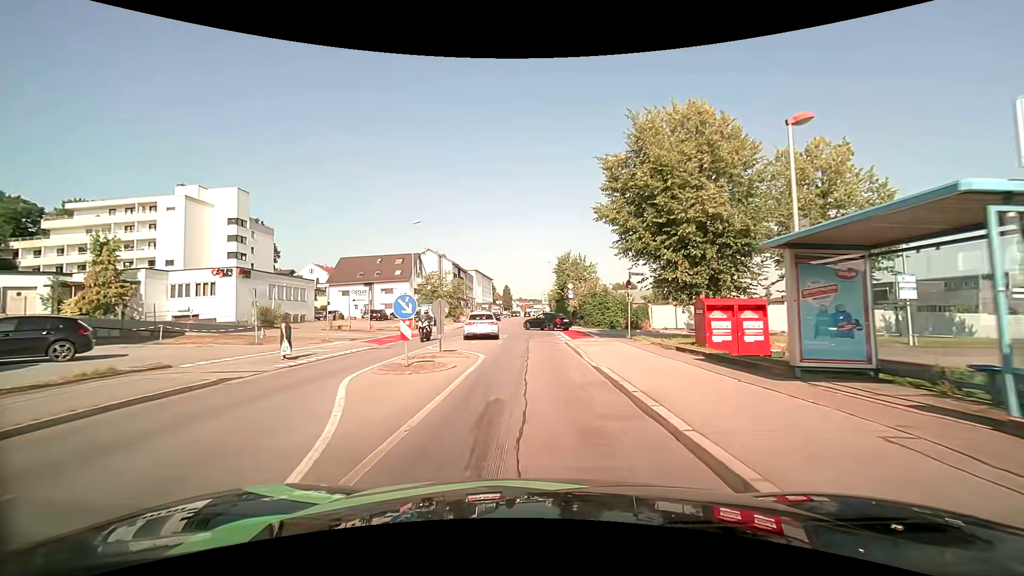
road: tertiary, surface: asphalt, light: Day
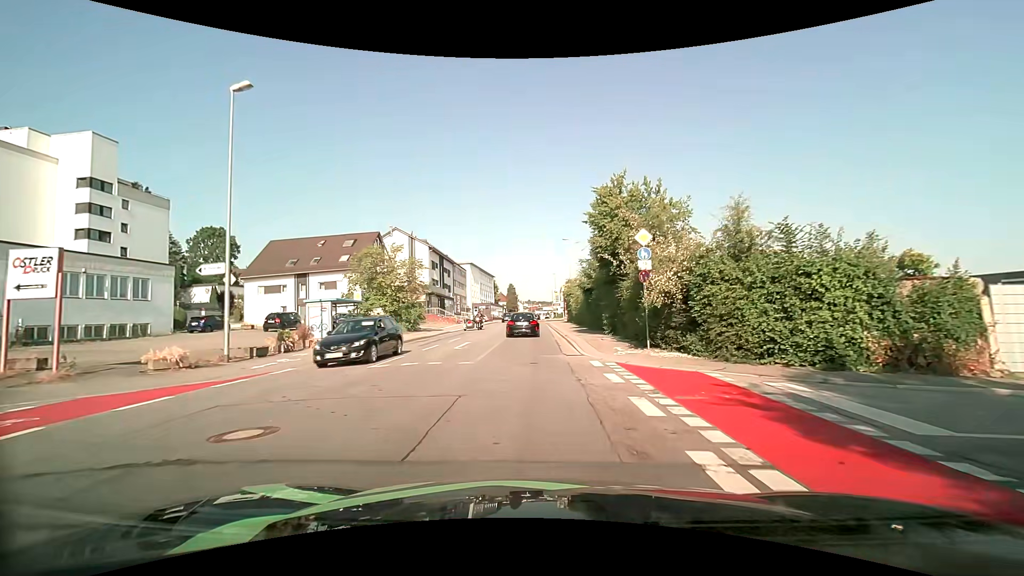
(-0.4, +29.3) m; -1°
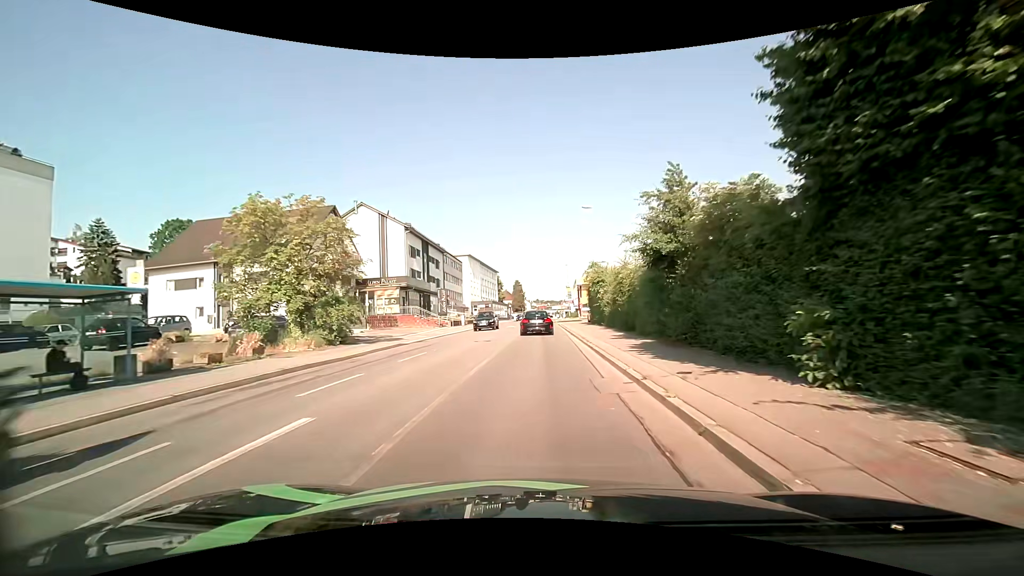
(-0.3, +17.7) m; -2°
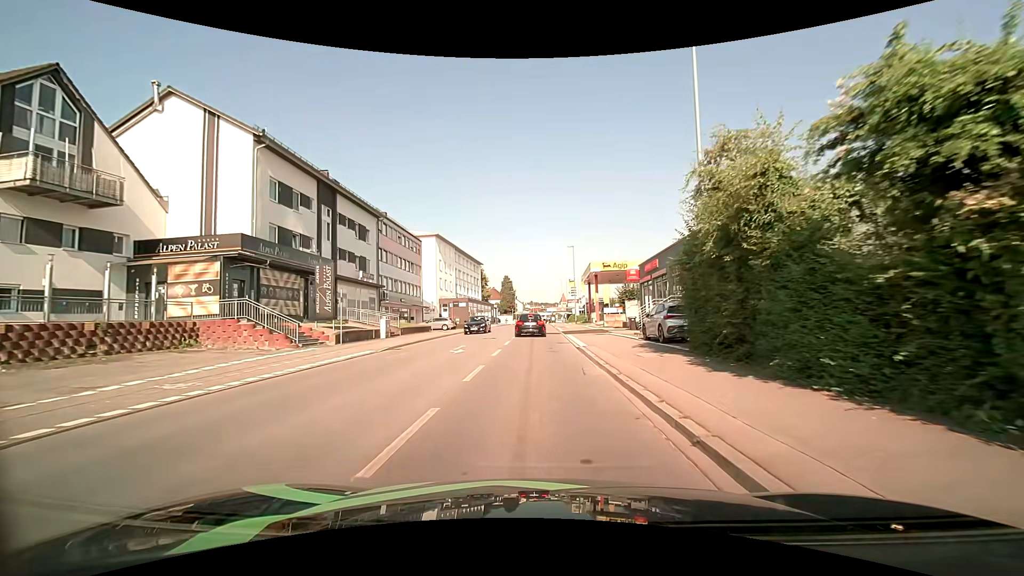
(+0.4, +29.6) m; +1°
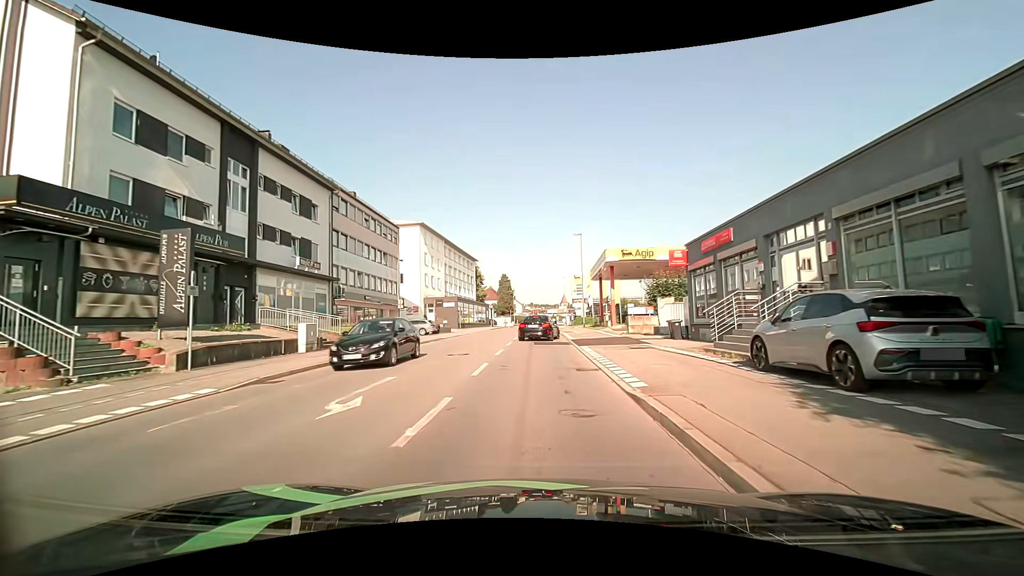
(+0.1, +10.9) m; +1°
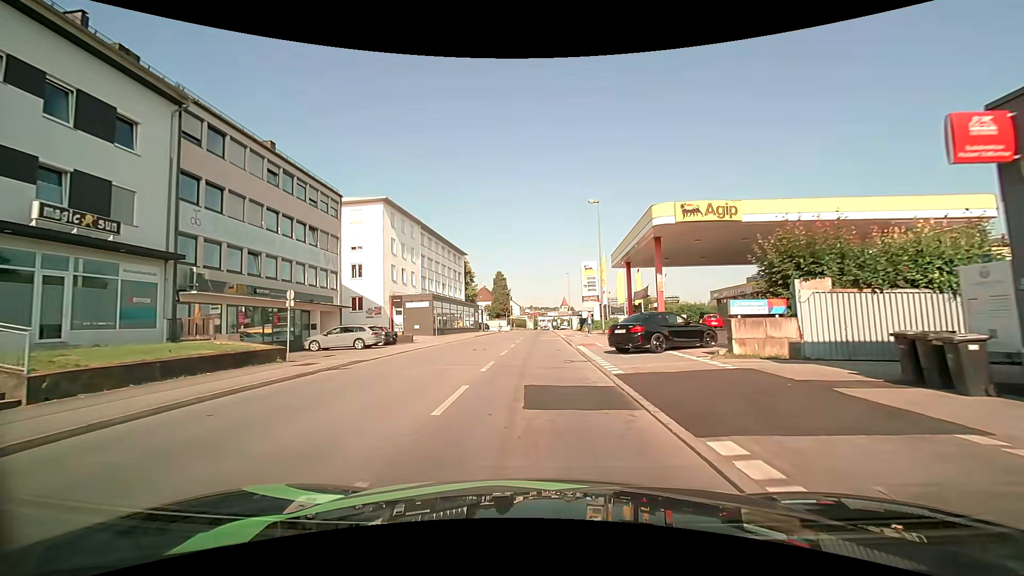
(-0.1, +16.3) m; -1°
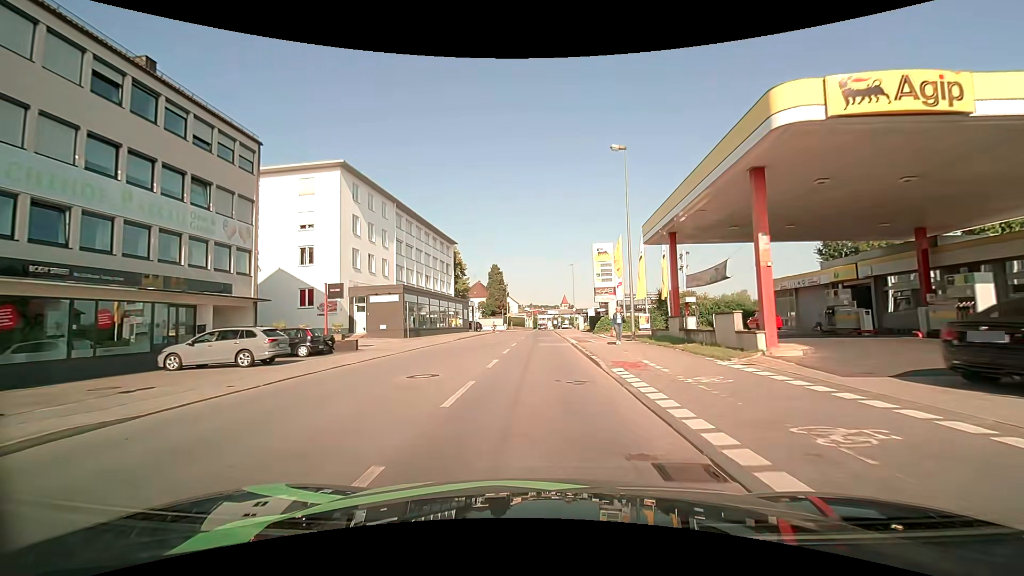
(0.0, +11.7) m; 0°
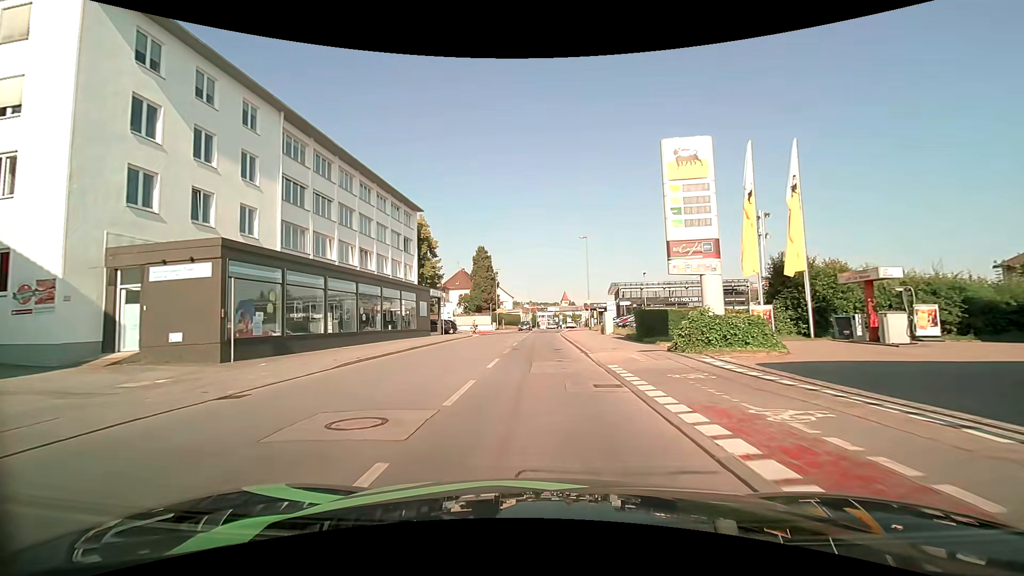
(+0.2, +24.2) m; 0°
(0, +10) (0, +20) (0, +30) (0, +40) (+1, +50) (+1, +60) (+1, +70) (+2, +80) (+2, +90) (+3, +100) m
